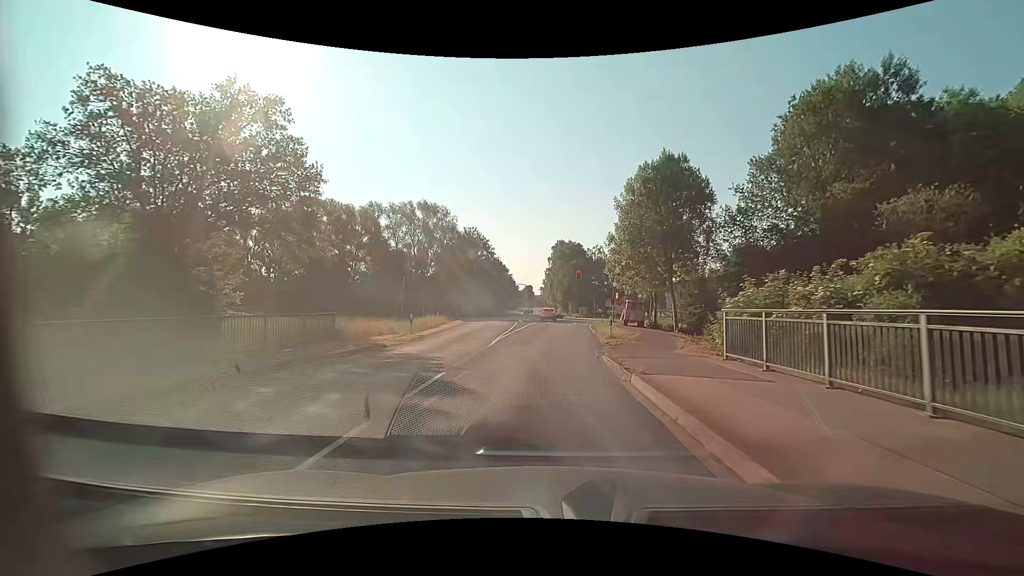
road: secondary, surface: asphalt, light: Day
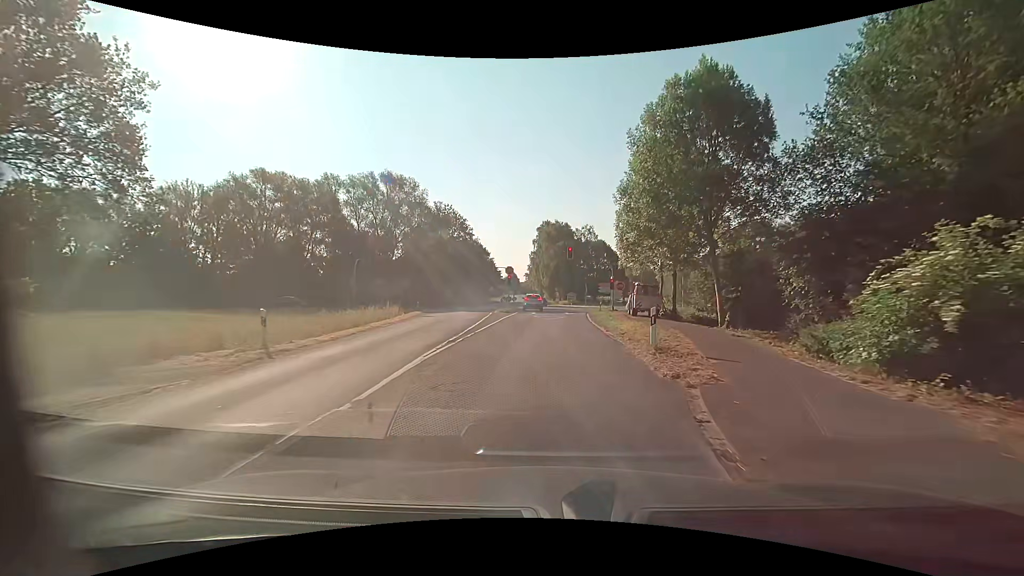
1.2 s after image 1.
(+0.1, +12.5) m; +2°
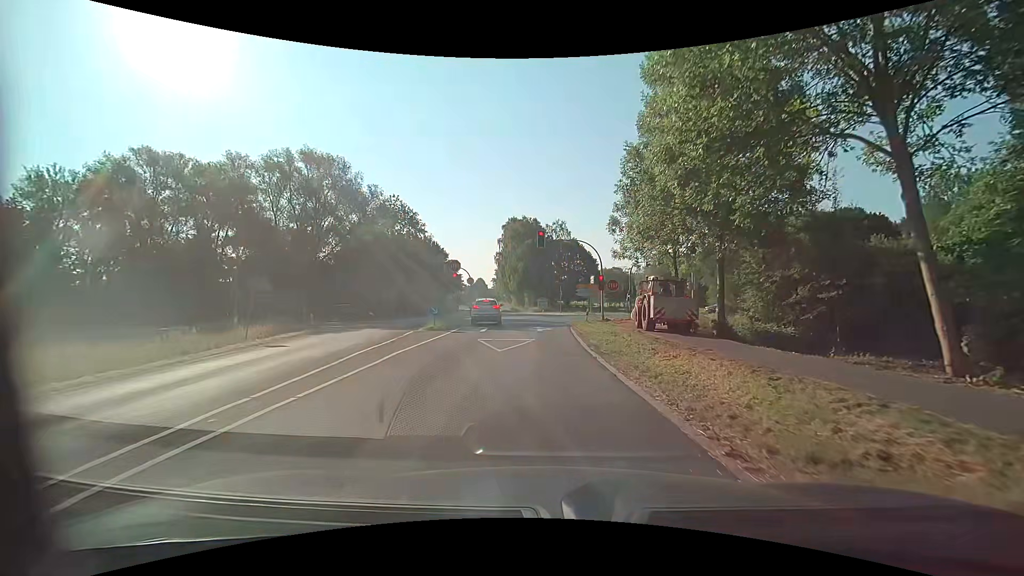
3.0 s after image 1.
(+0.4, +16.1) m; +3°
(0, +10) (0, +20) (0, +30) (+1, +40) (+7, +48) (+16, +52) (+26, +54) (+35, +56) (+45, +58) (+55, +60) m
